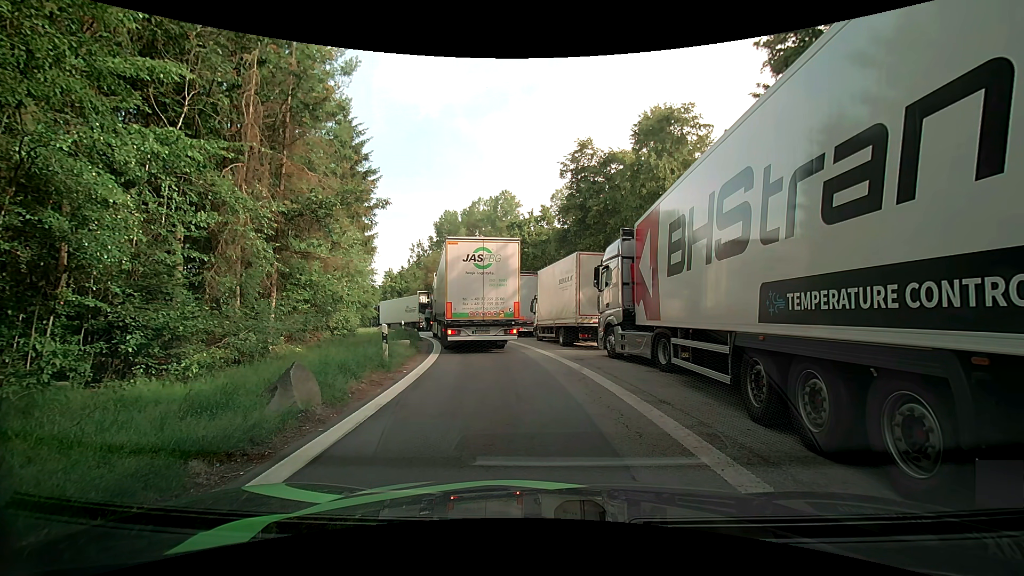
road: service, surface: asphalt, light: Day
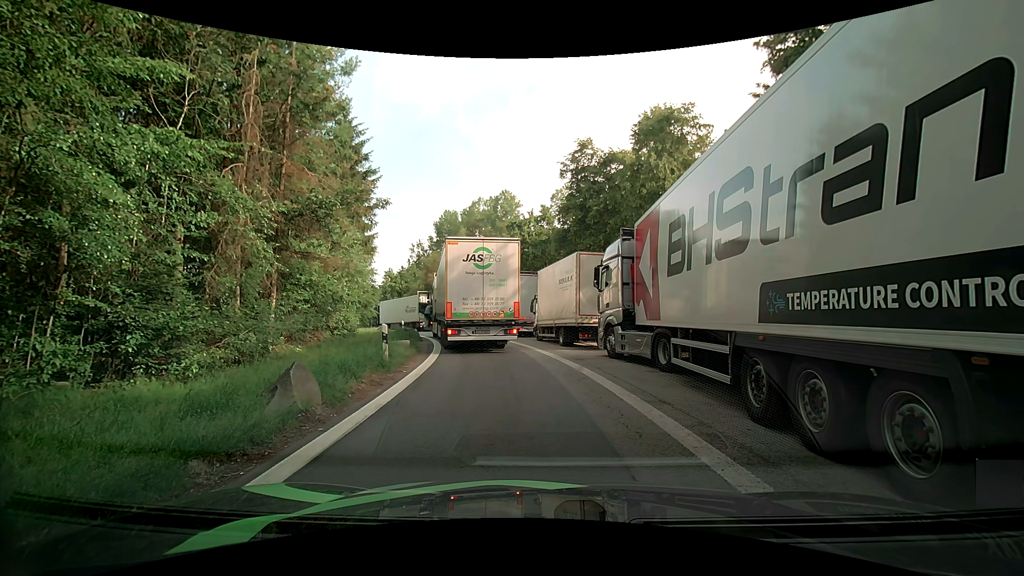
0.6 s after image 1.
(0.0, 0.0) m; 0°
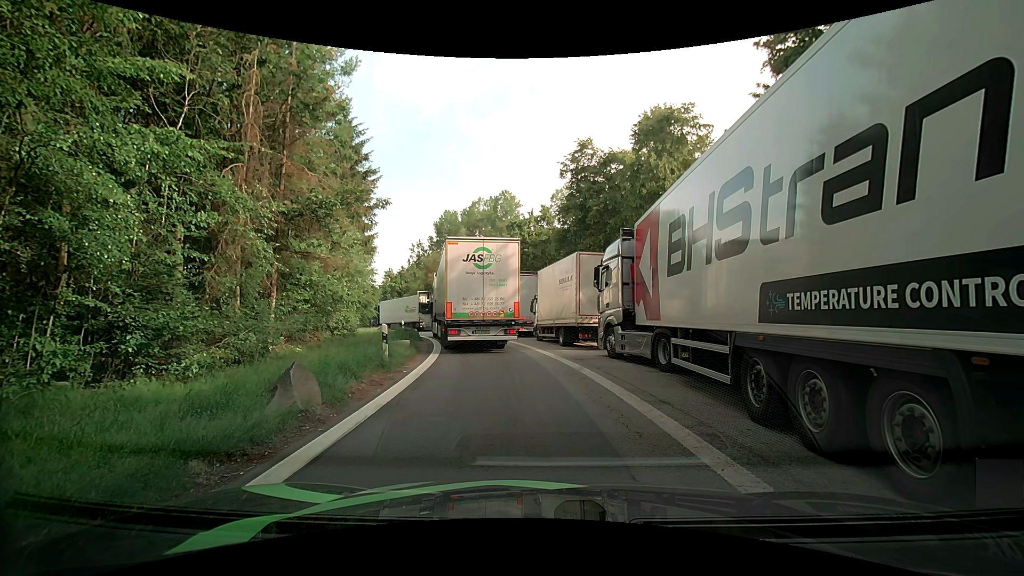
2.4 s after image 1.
(0.0, 0.0) m; 0°
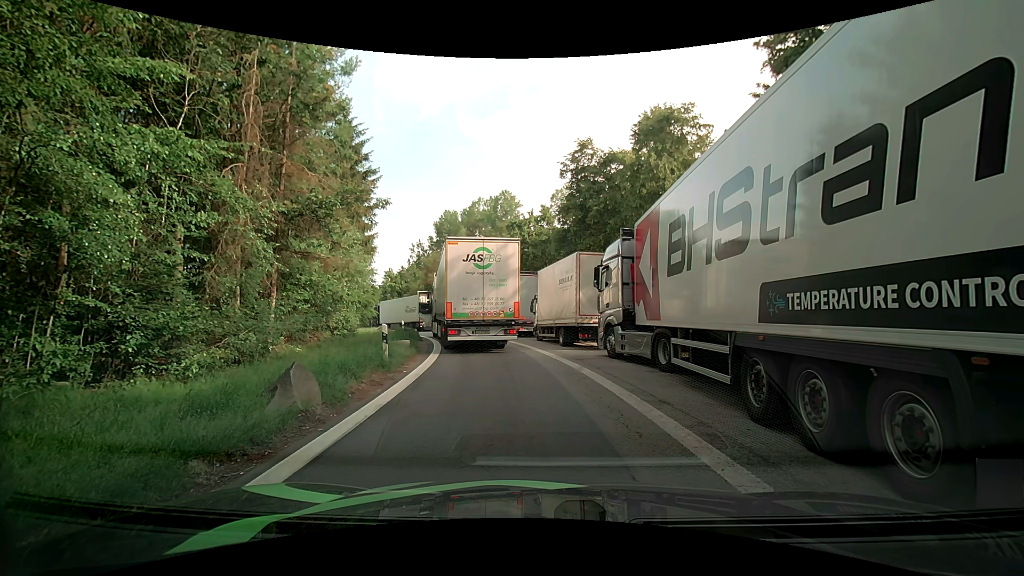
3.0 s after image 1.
(0.0, 0.0) m; 0°
